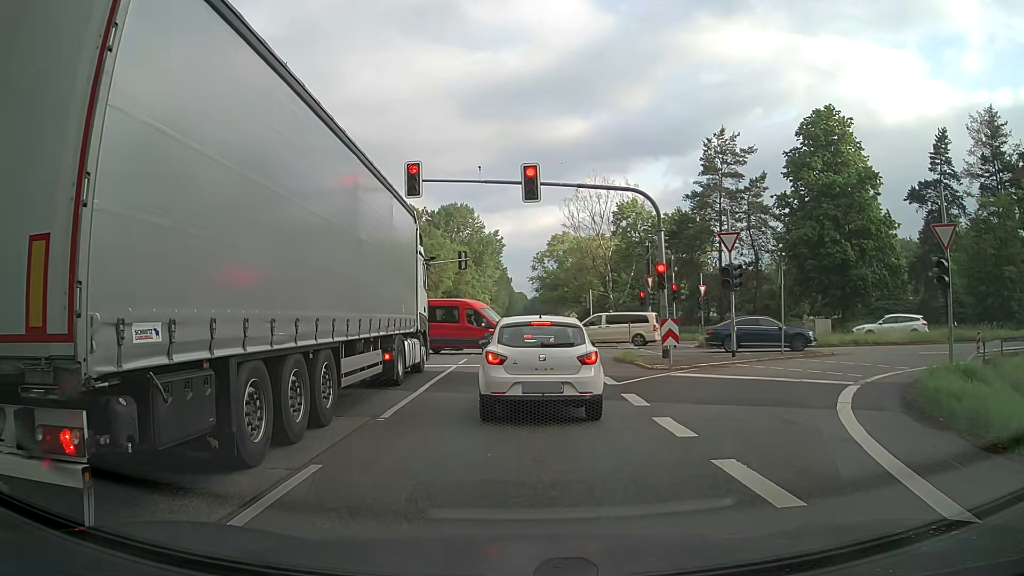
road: primary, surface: asphalt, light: Day
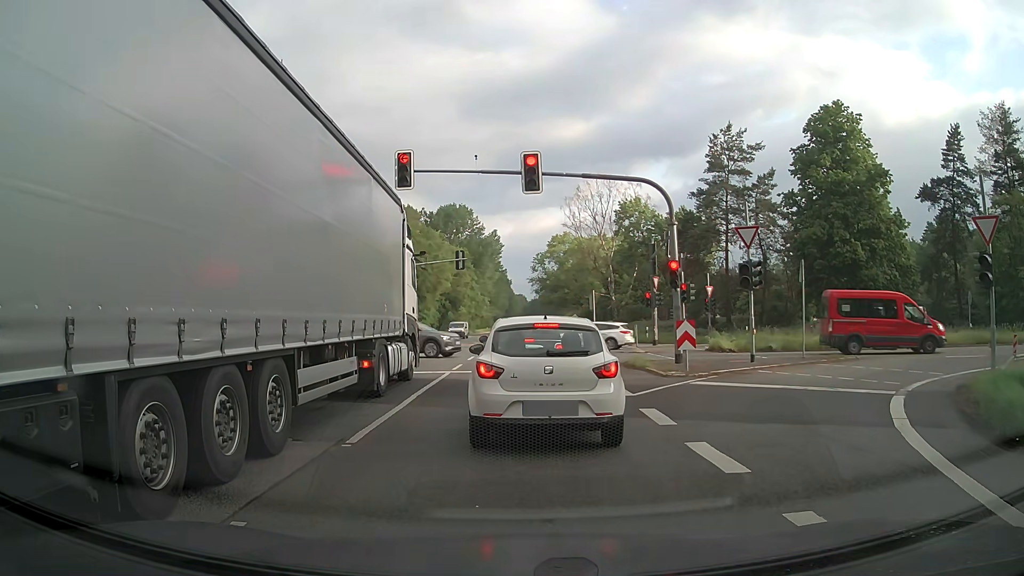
(+0.1, +1.8) m; +2°
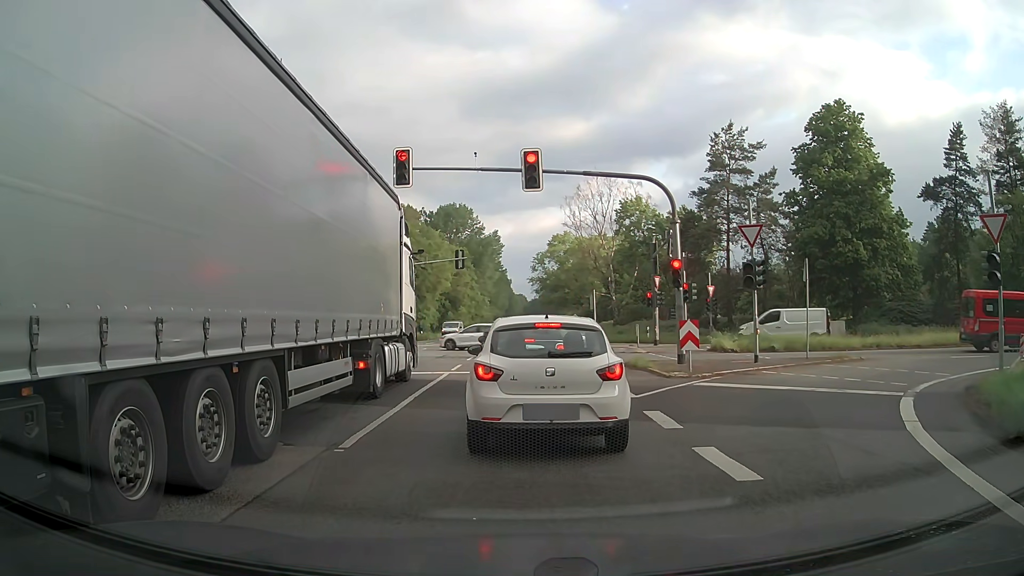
(0.0, +0.3) m; 0°
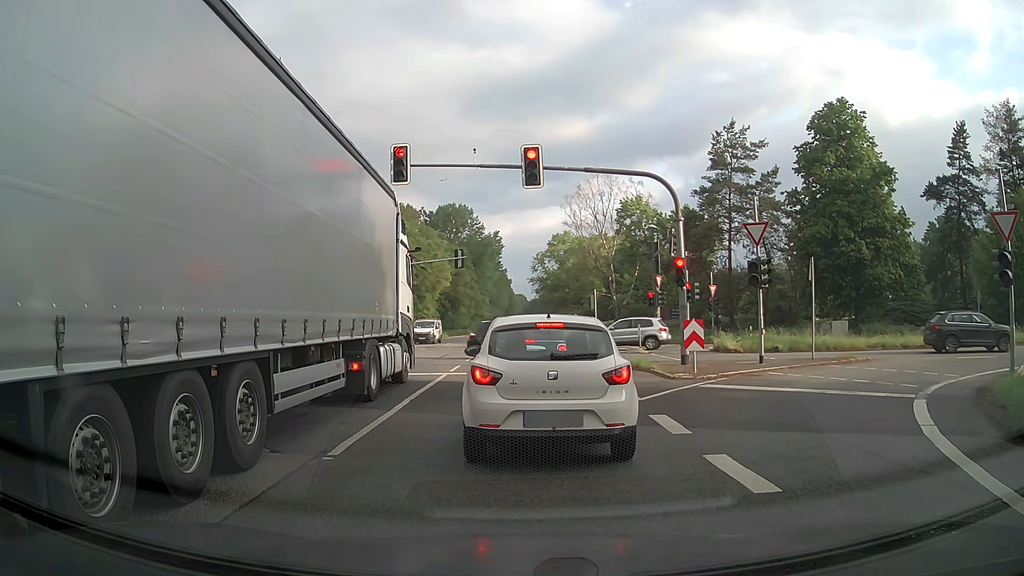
(0.0, +0.5) m; 0°
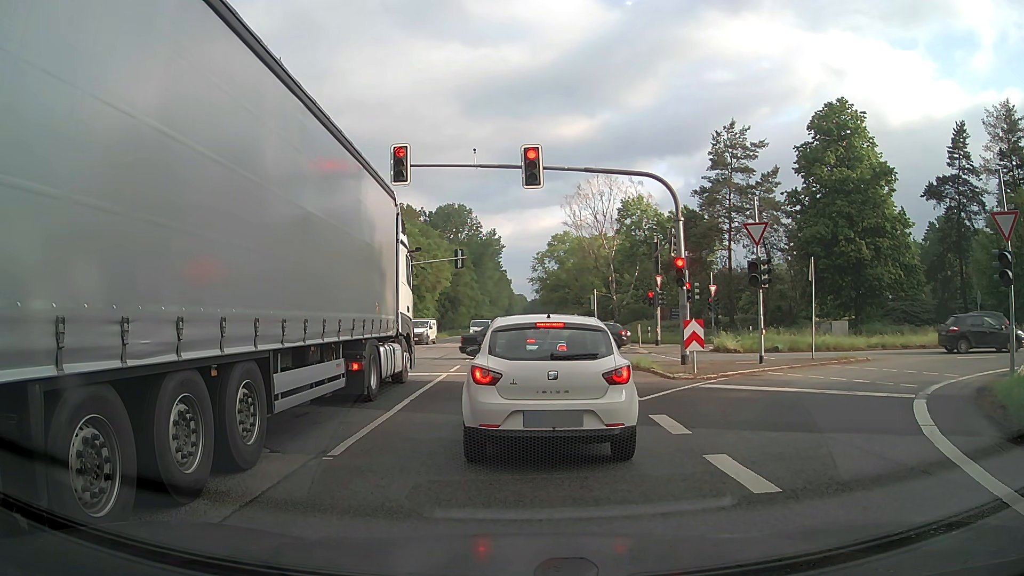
(0.0, 0.0) m; 0°
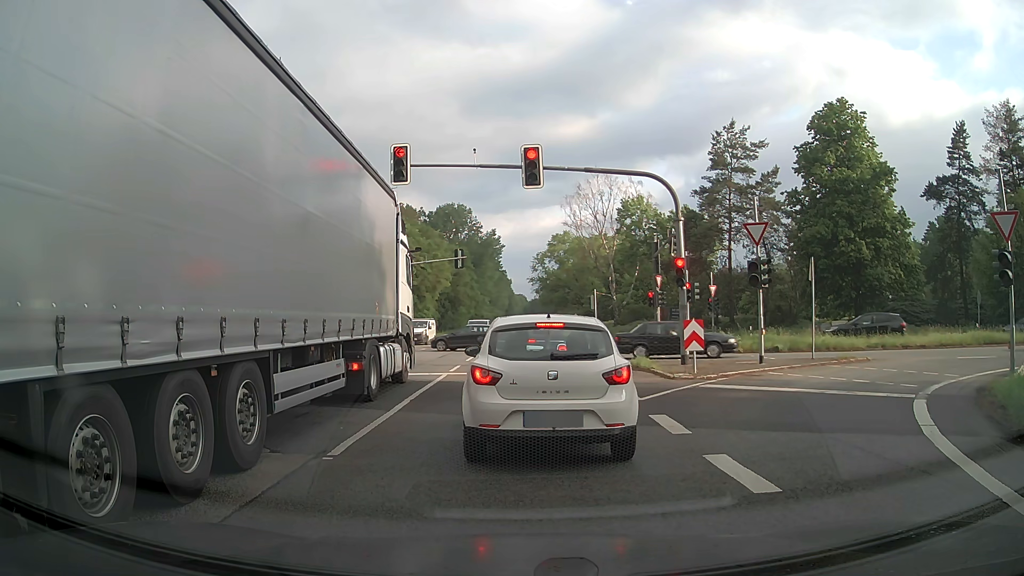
(0.0, 0.0) m; 0°
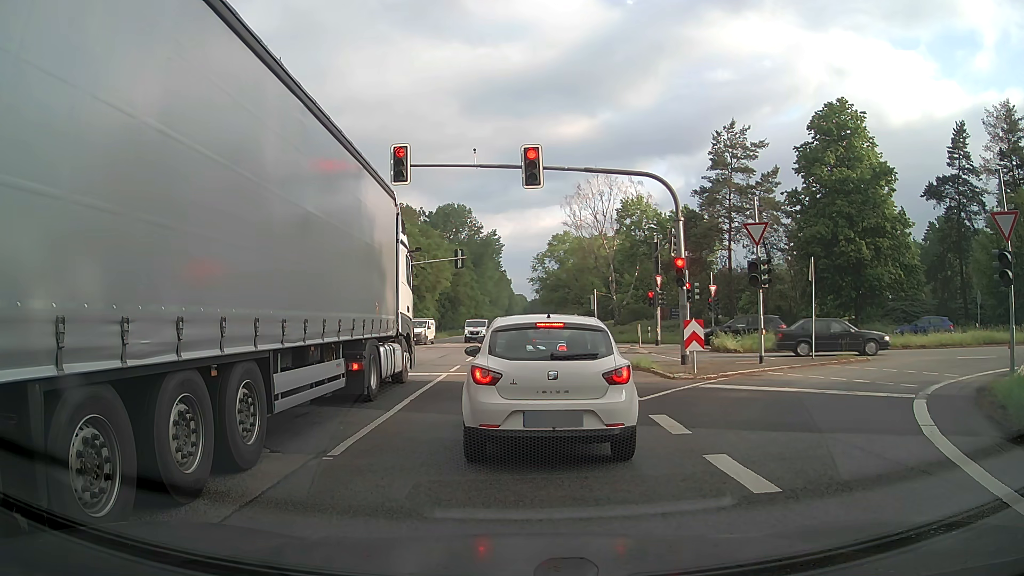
(0.0, 0.0) m; 0°
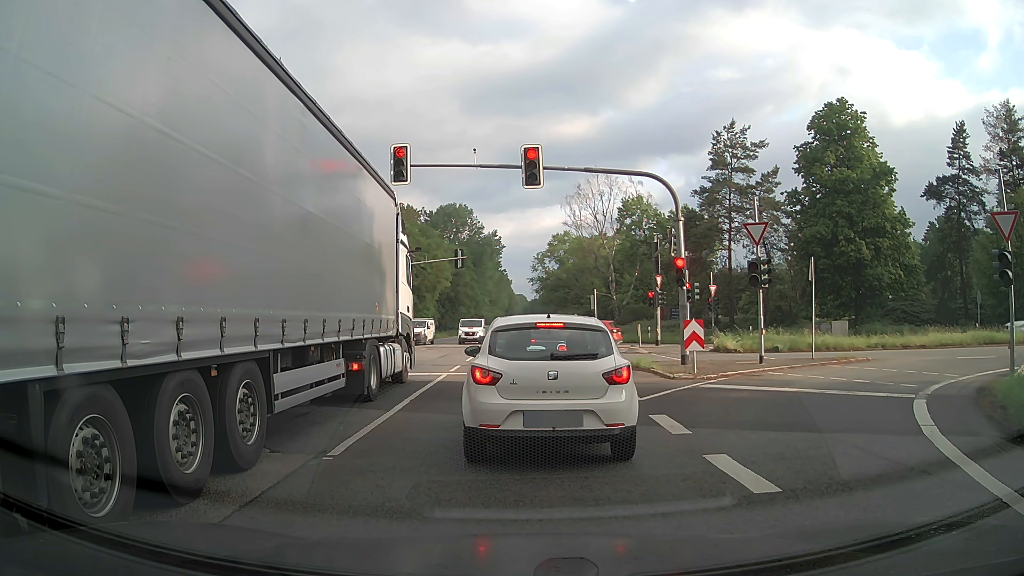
(0.0, 0.0) m; 0°
(0, +10) (-1, +20) (-1, +30) (-2, +40) (-2, +50) (-3, +60) (-3, +70) (-4, +80) (-4, +90) (-4, +100) m
